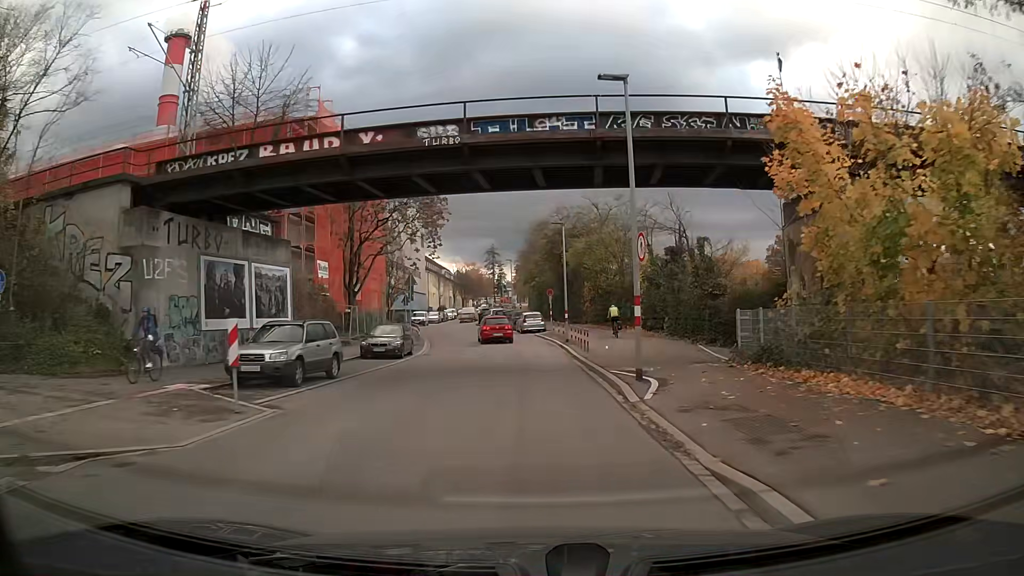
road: tertiary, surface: asphalt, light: Day
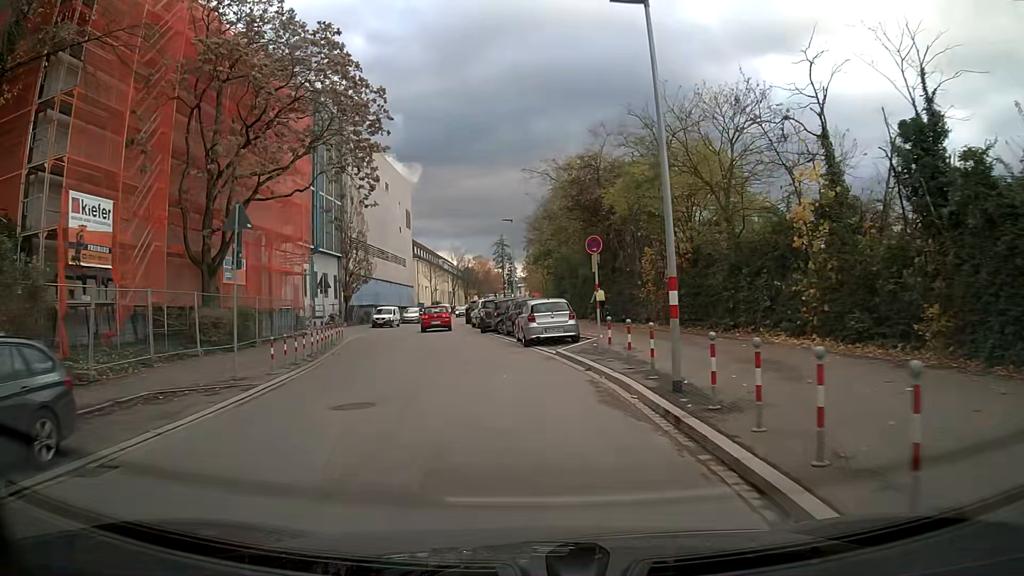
(0.0, +25.0) m; -2°
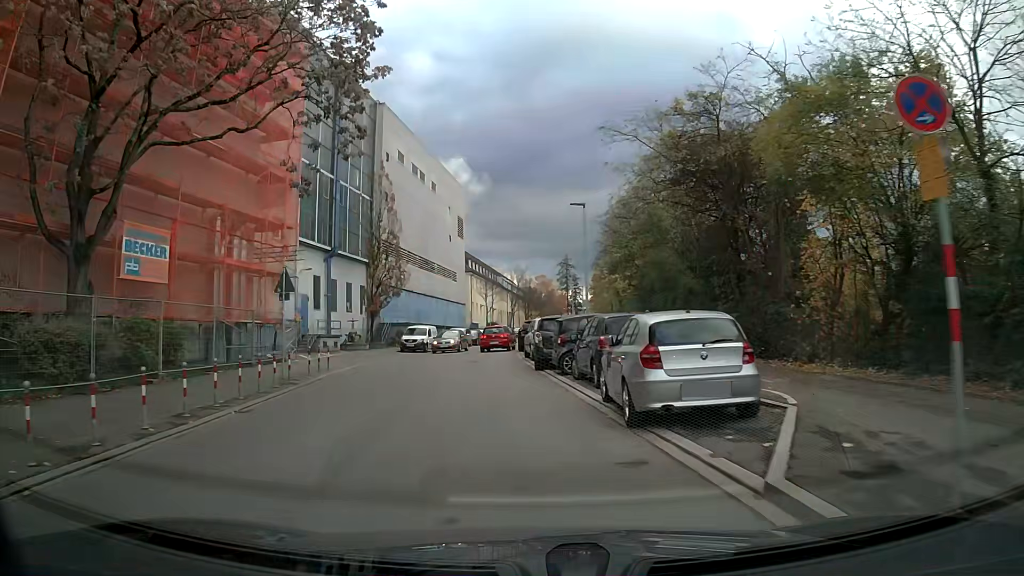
(-0.7, +12.4) m; -6°
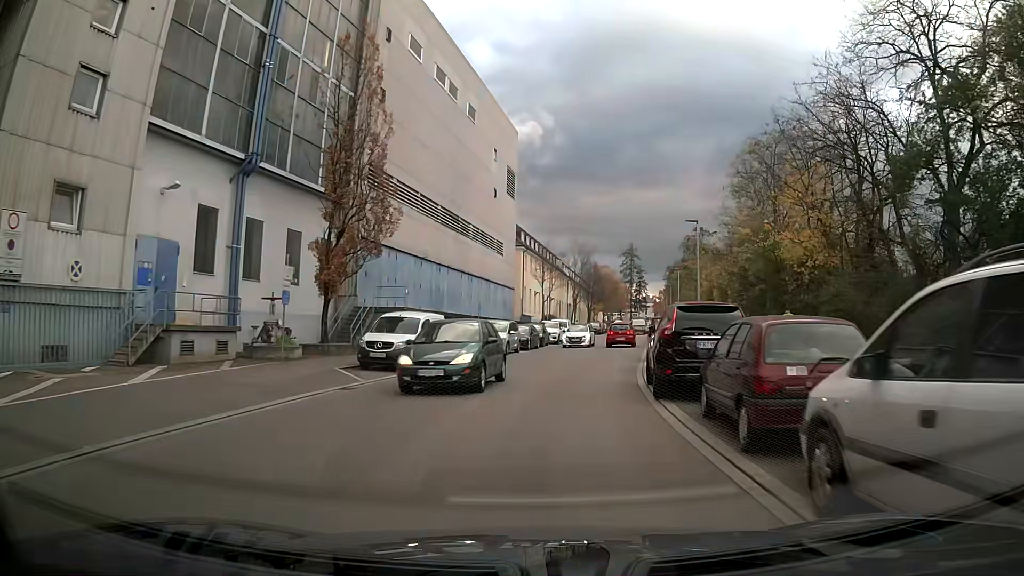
(-0.9, +24.4) m; -1°
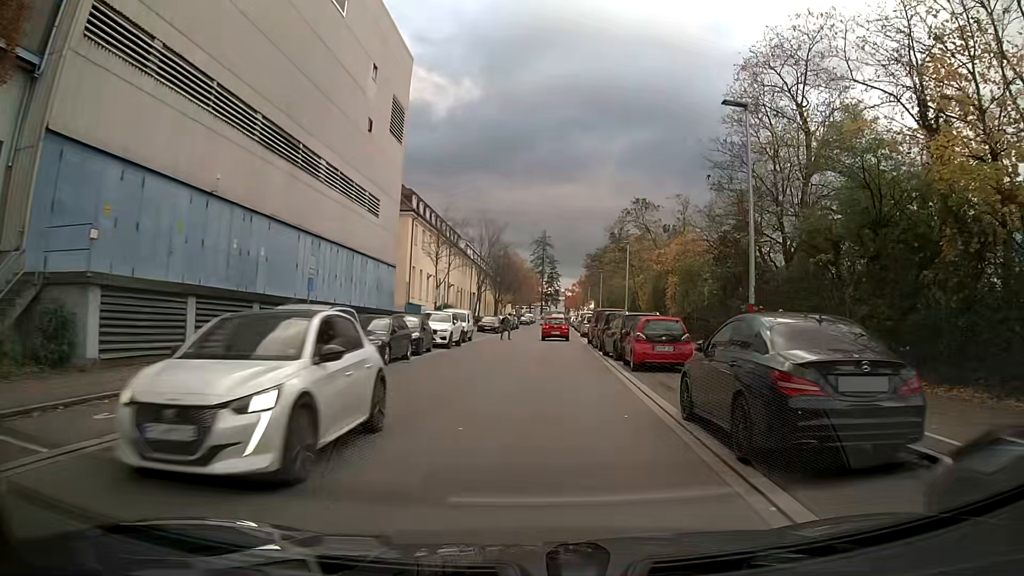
(+1.1, +18.0) m; +7°
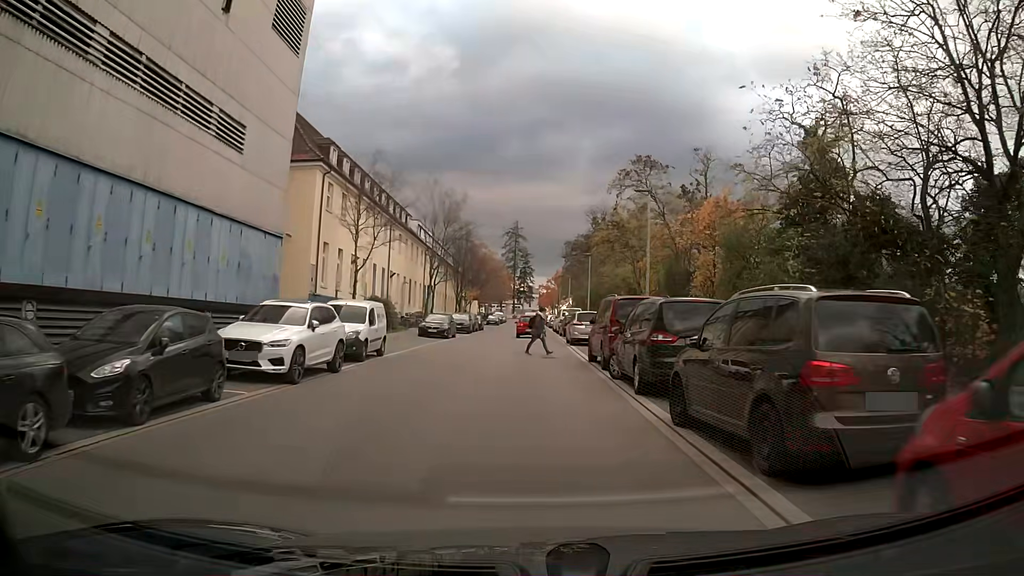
(+0.5, +16.9) m; +3°
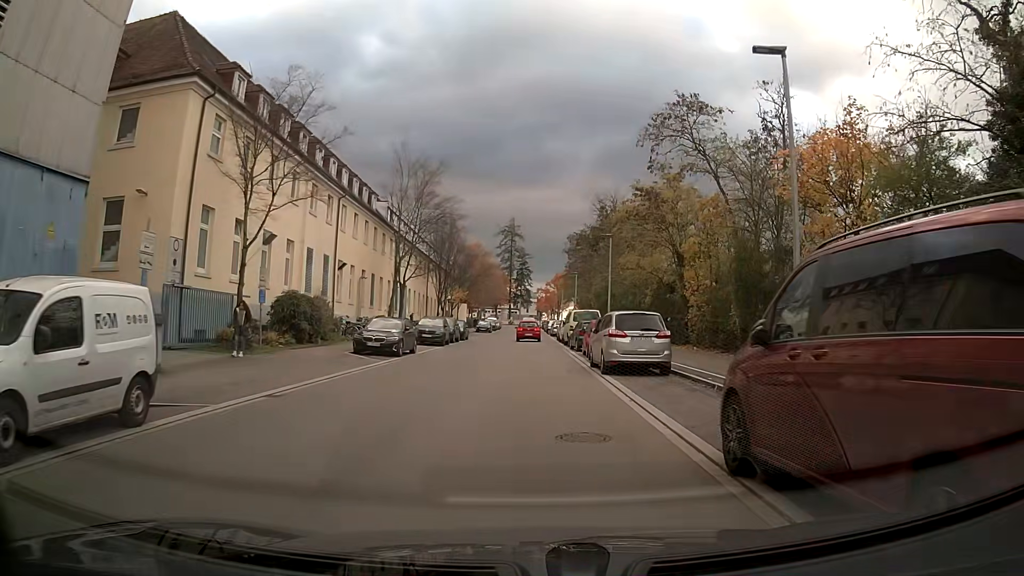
(-0.1, +14.8) m; 0°
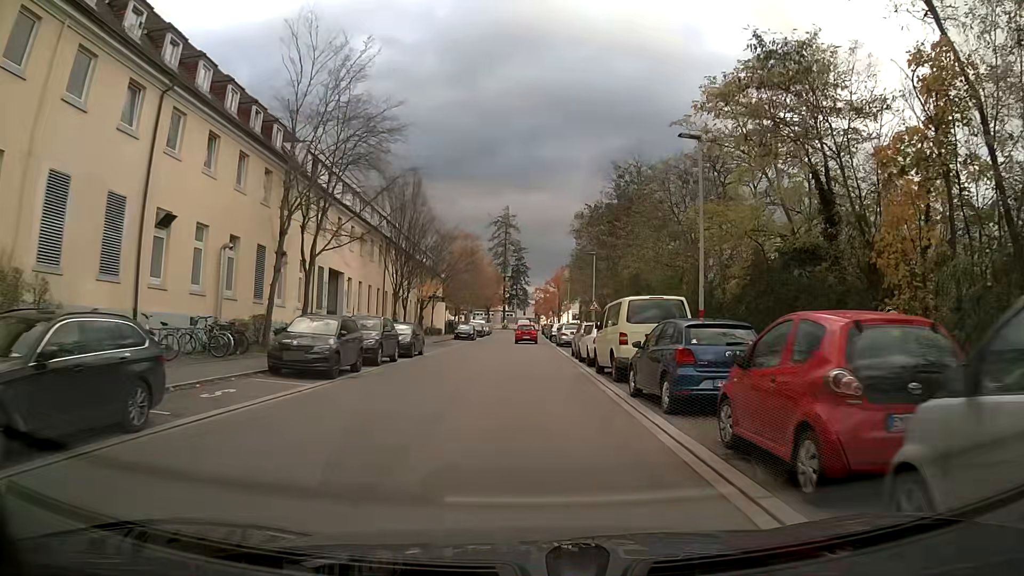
(0.0, +21.3) m; 0°
(0, +10) (0, +20) (0, +30) (0, +40) (0, +50) (0, +60) (0, +70) (0, +80) (-1, +90) (-1, +100) m
